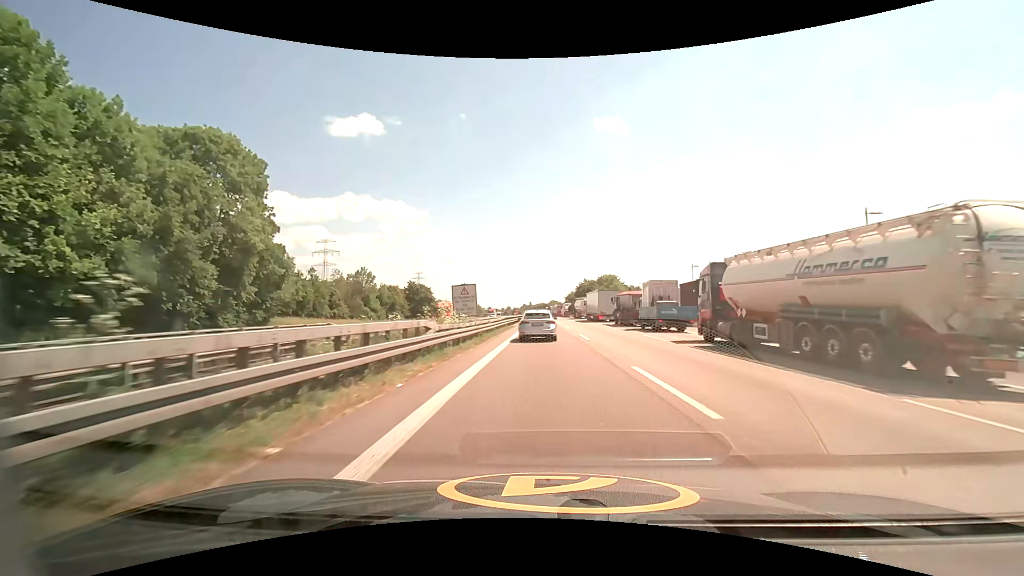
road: motorway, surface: asphalt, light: Day
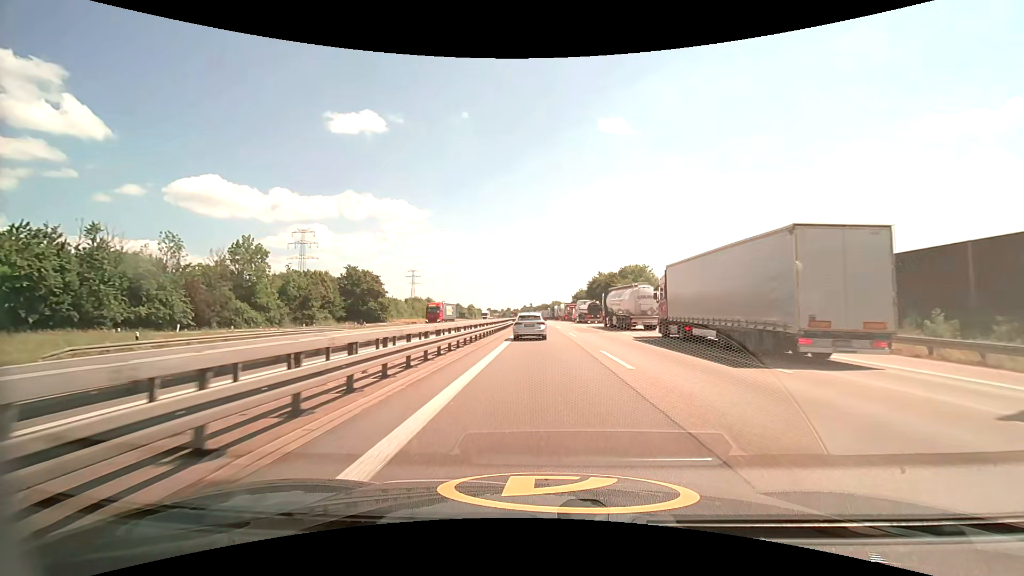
(+0.1, +47.4) m; 0°
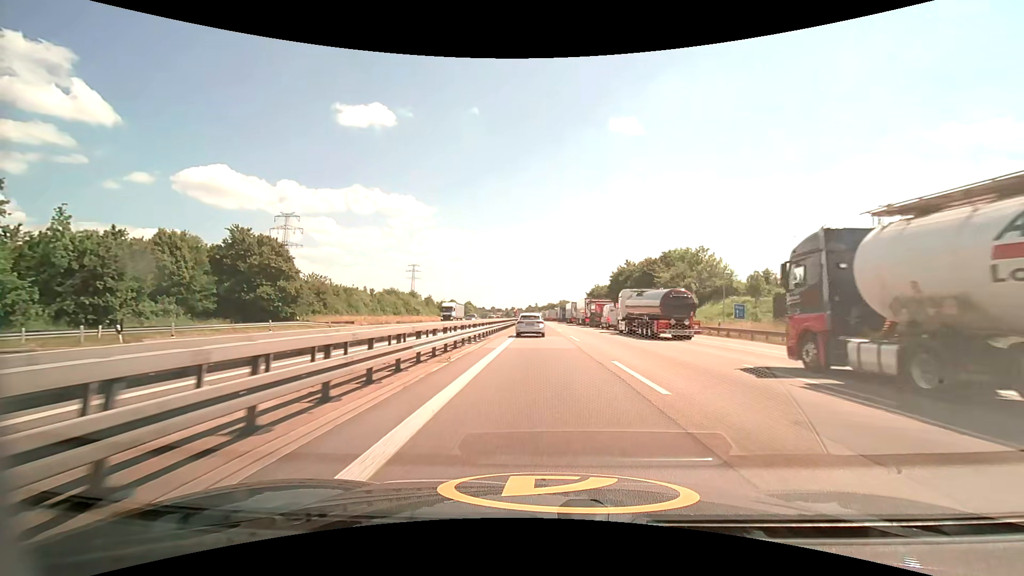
(-0.2, +39.4) m; -1°
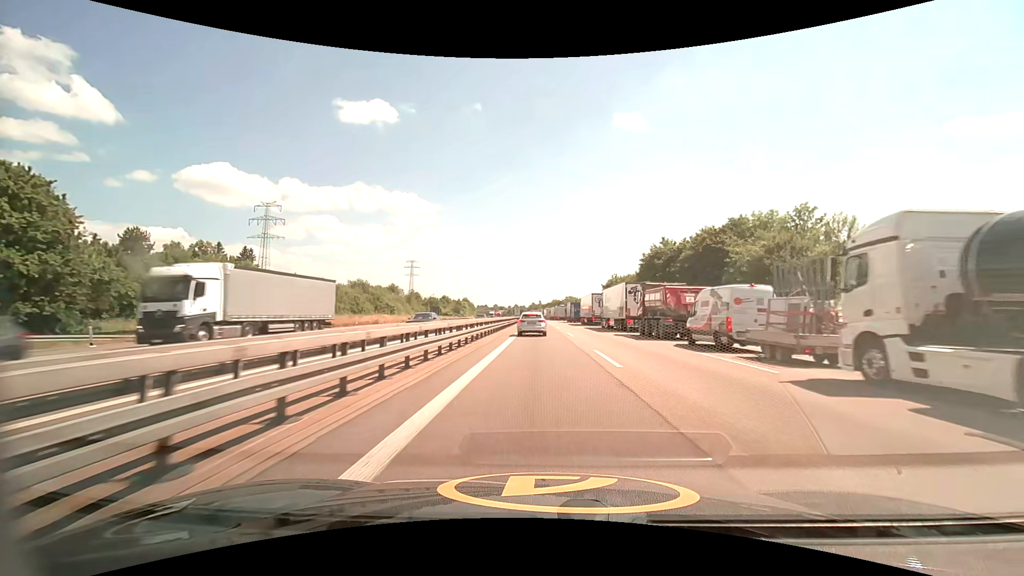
(-0.1, +31.6) m; -1°
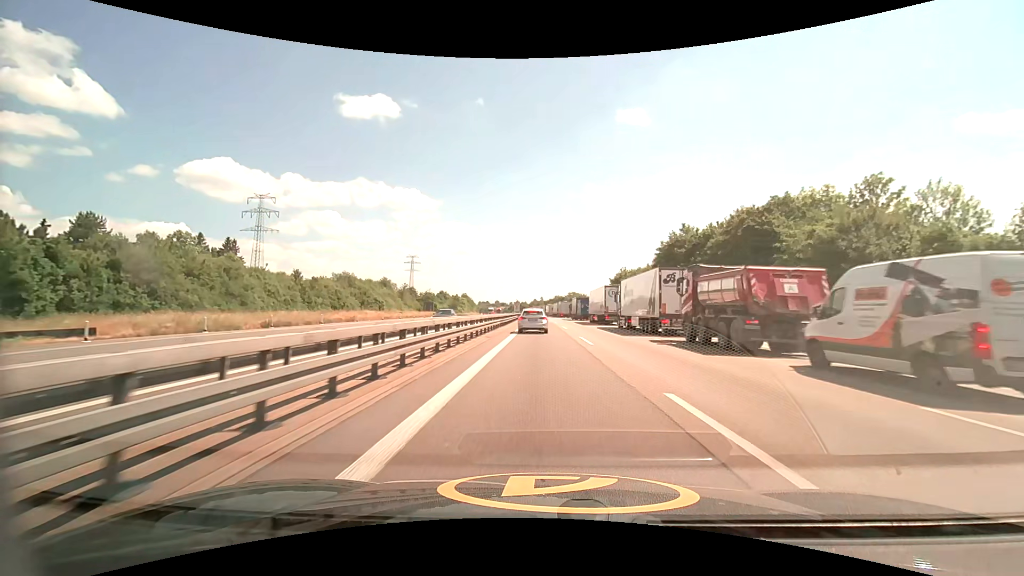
(0.0, +10.5) m; 0°
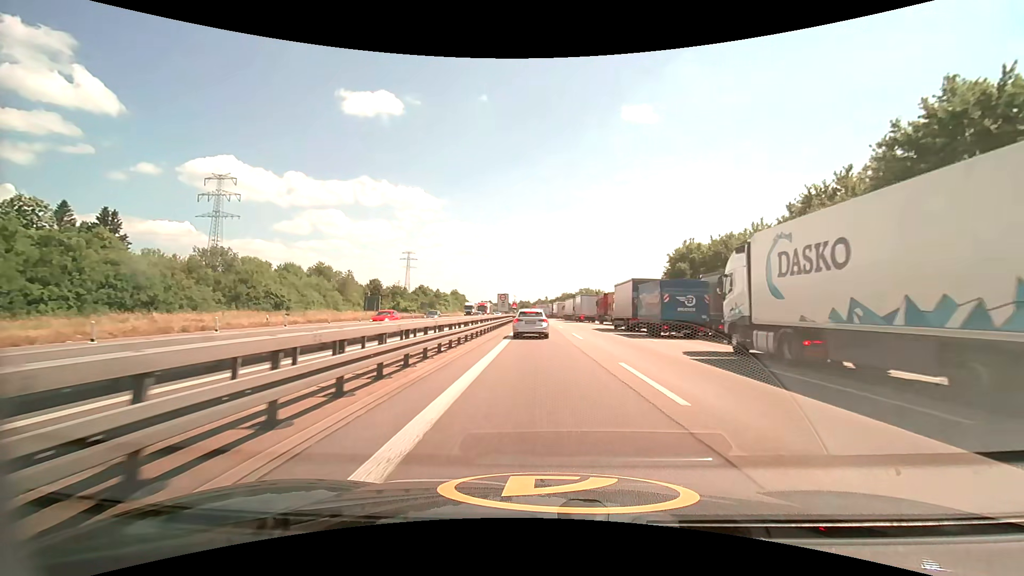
(-0.2, +47.6) m; 0°
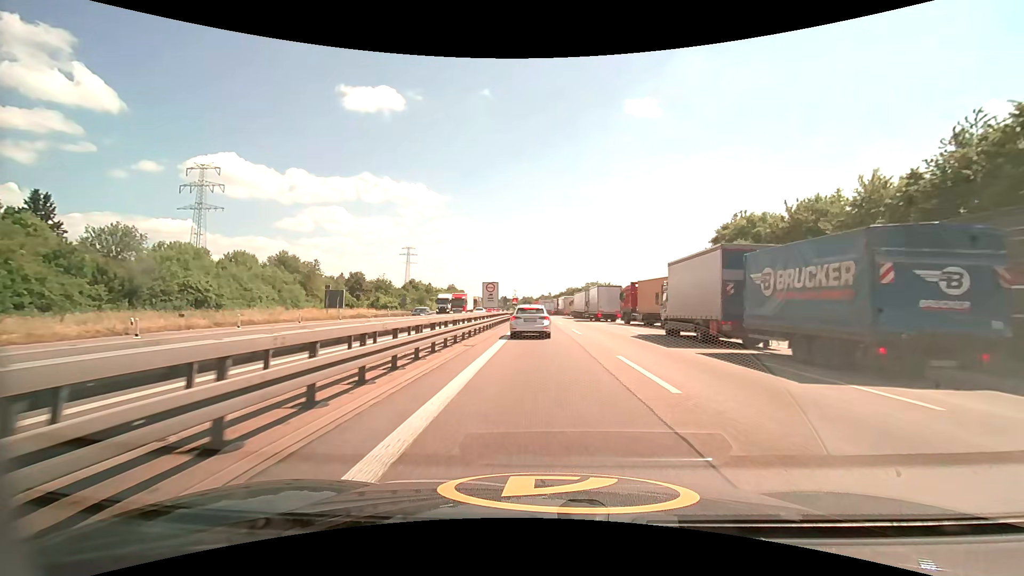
(-0.1, +16.7) m; -1°
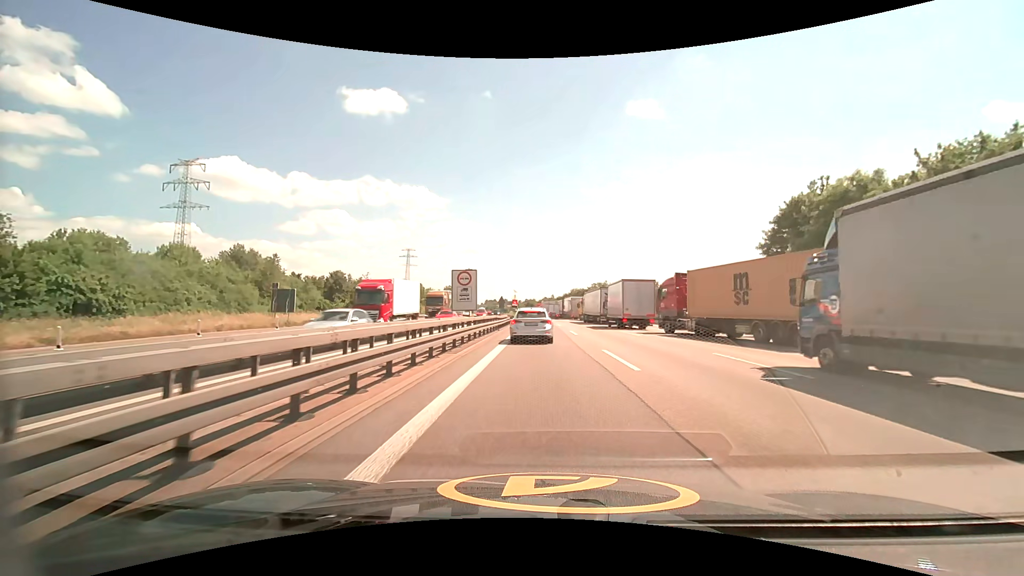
(0.0, +14.2) m; 0°
(0, +10) (0, +20) (0, +30) (0, +40) (0, +50) (-1, +60) (-1, +70) (-1, +80) (-1, +90) (-2, +100) m
